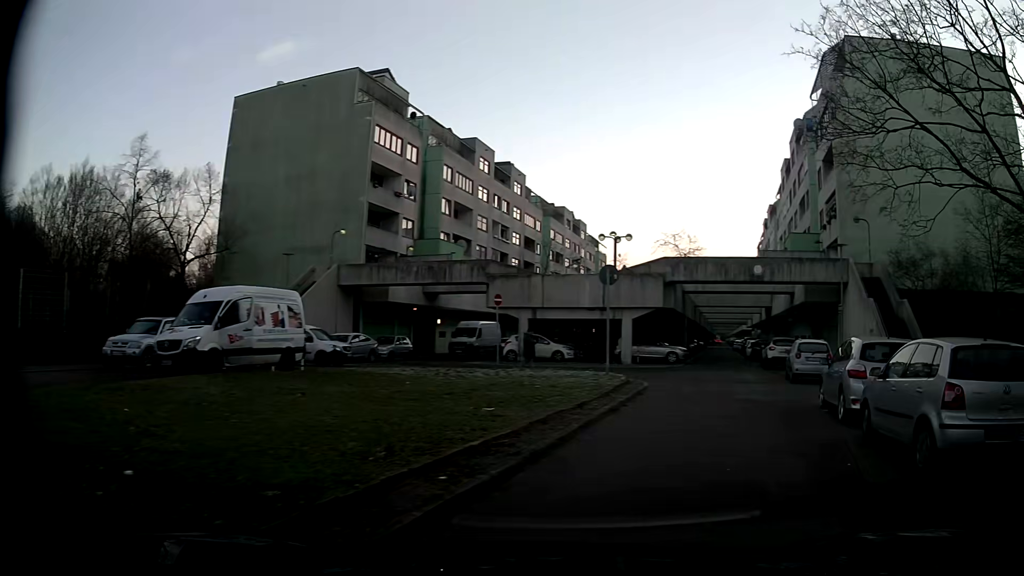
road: residential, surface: asphalt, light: Day
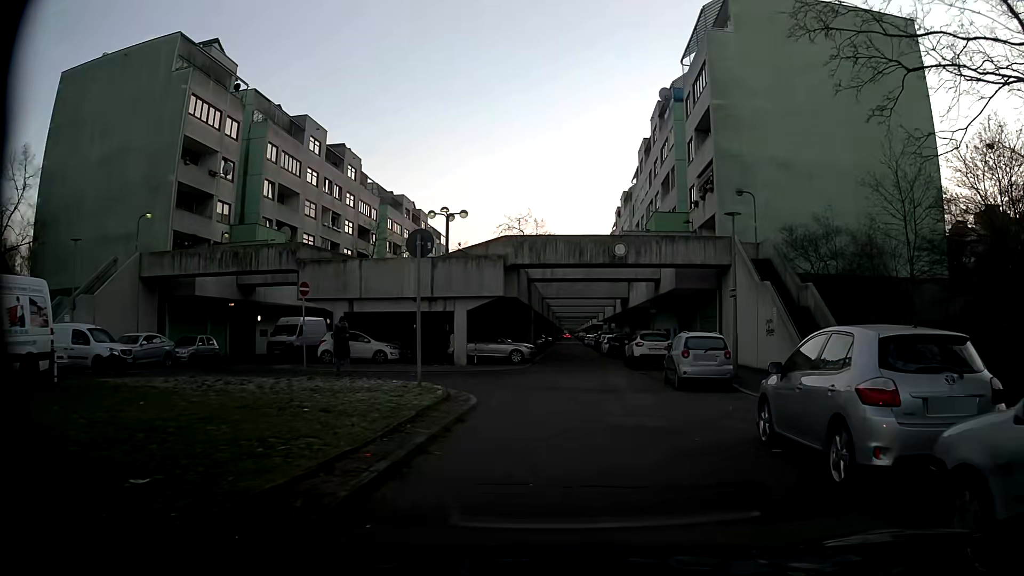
(+1.0, +5.9) m; +15°
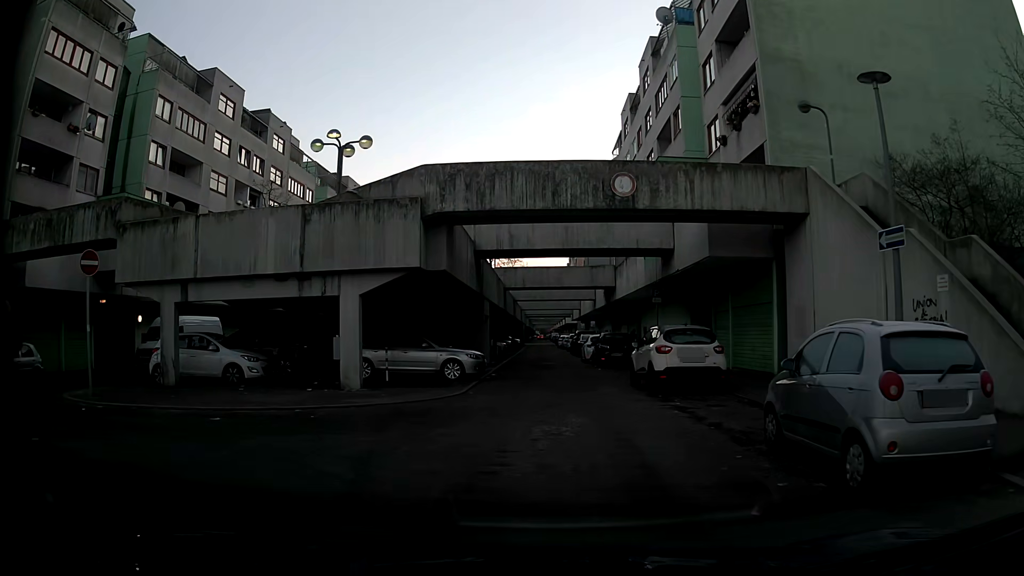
(+0.5, +12.1) m; +4°
(0, +10) (0, +20) (0, +30) (-1, +40) (-1, +50) (-1, +60) (-1, +70) (-1, +80) (-2, +90) (-2, +100) m
